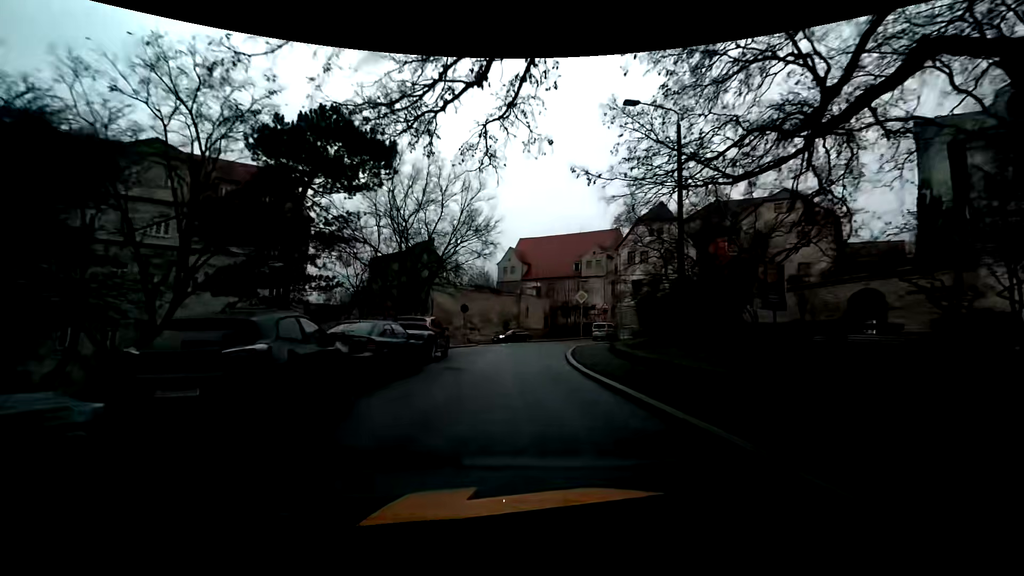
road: primary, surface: asphalt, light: Day
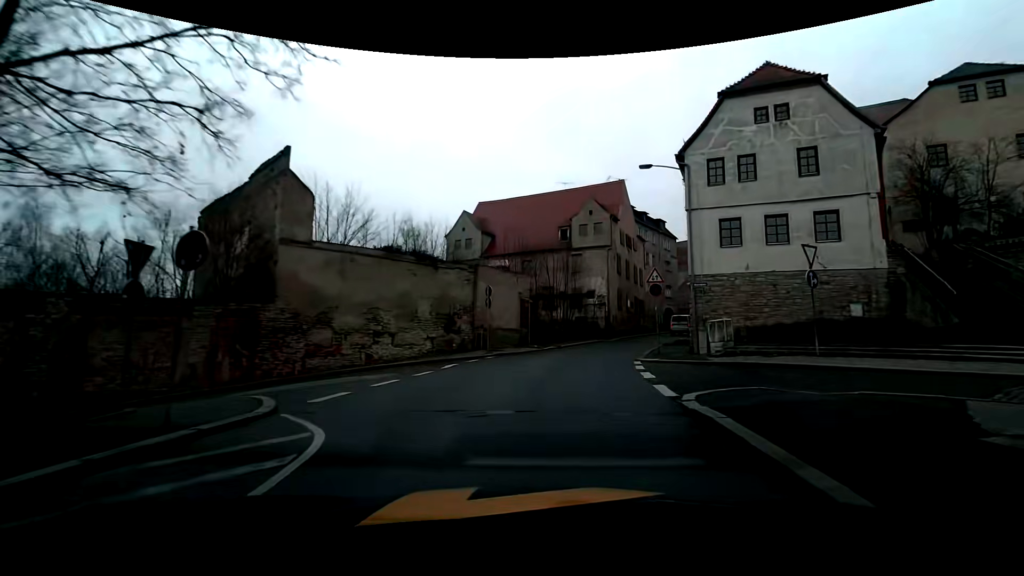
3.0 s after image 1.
(-0.7, +26.5) m; +4°
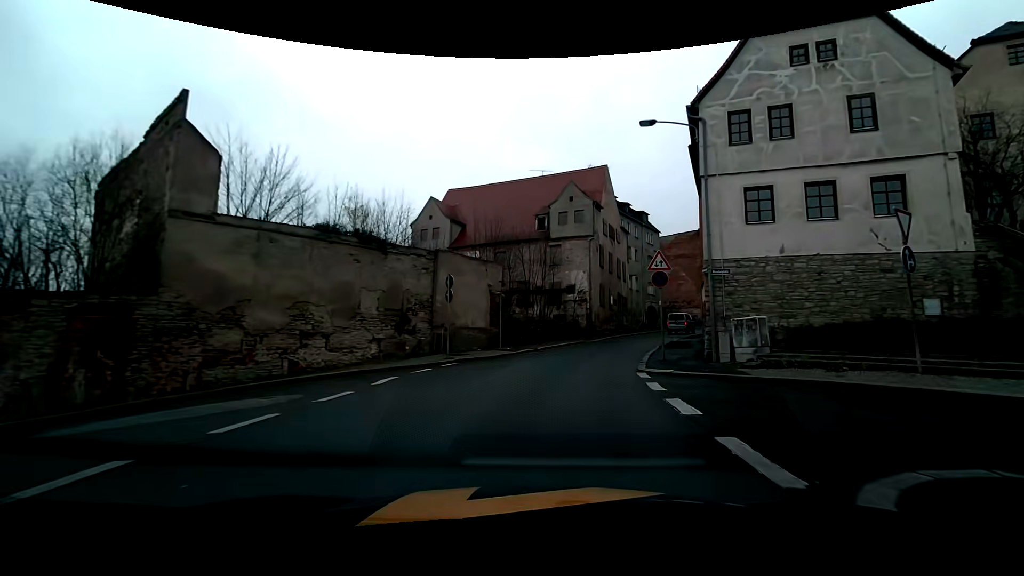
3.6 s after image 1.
(+0.1, +5.2) m; +2°
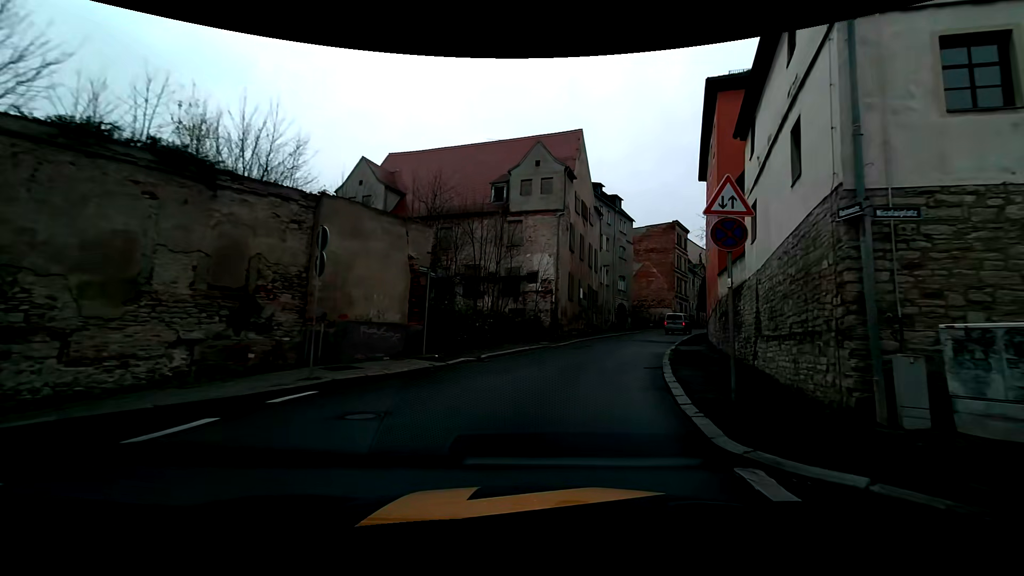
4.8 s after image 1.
(+0.4, +9.6) m; +5°
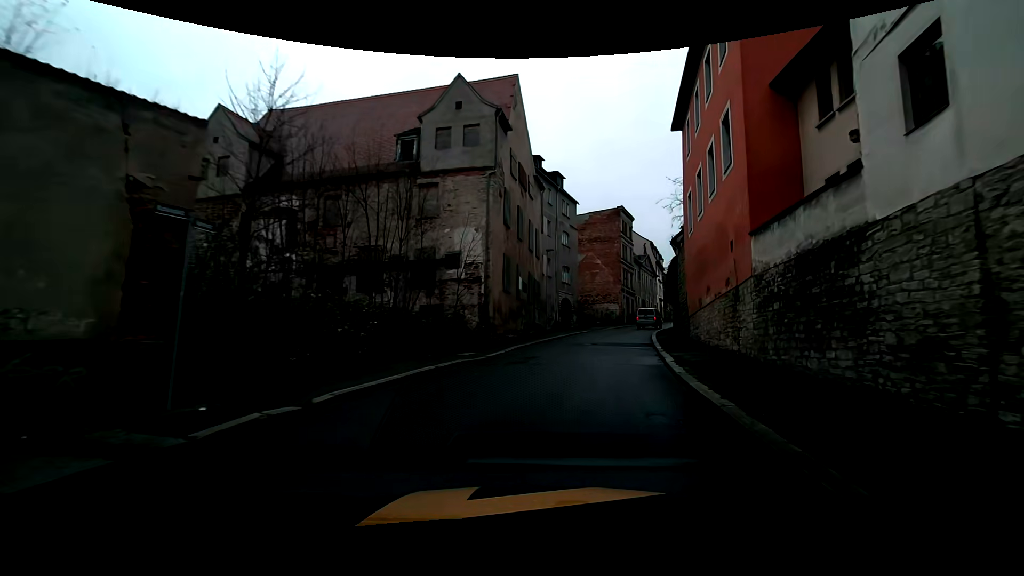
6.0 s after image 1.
(+0.5, +9.8) m; +7°
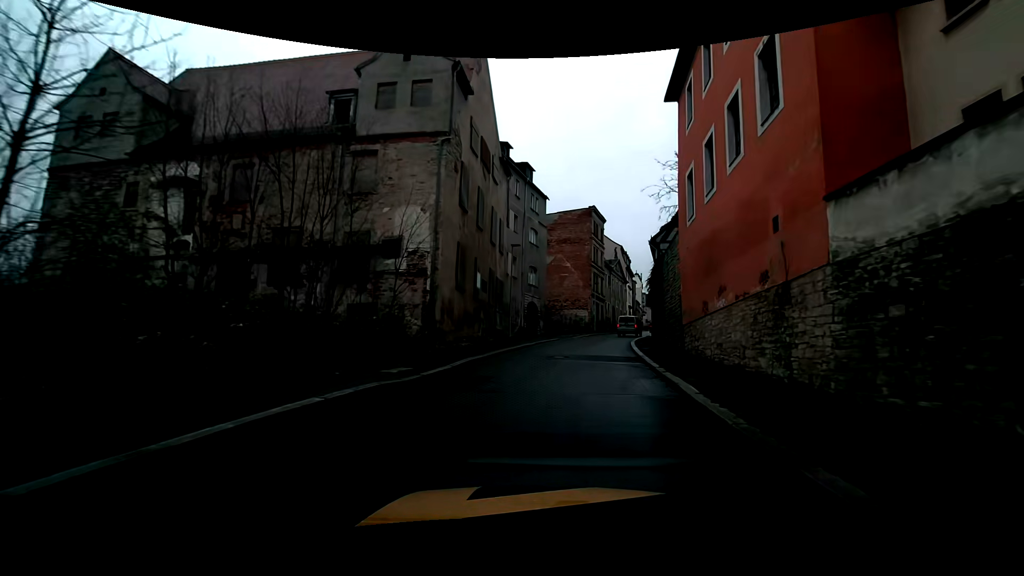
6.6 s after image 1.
(+0.1, +5.1) m; +3°
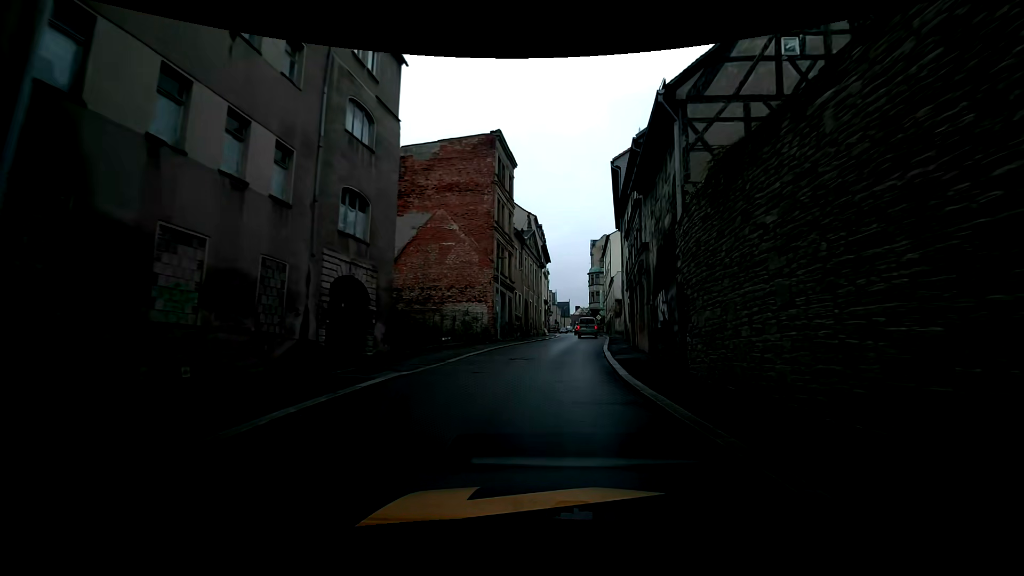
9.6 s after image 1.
(+2.9, +26.1) m; +11°
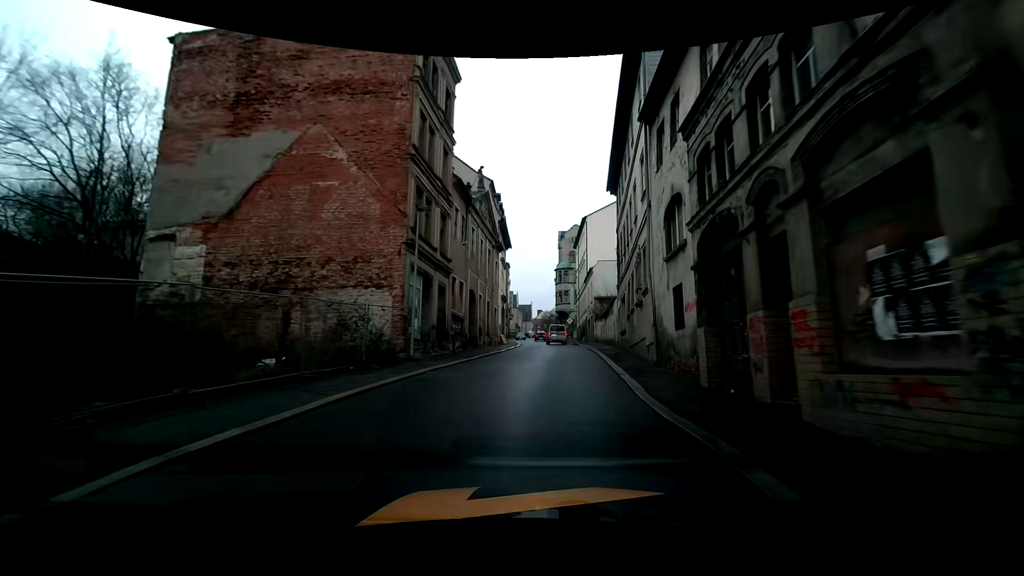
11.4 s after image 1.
(+0.8, +16.0) m; +5°
